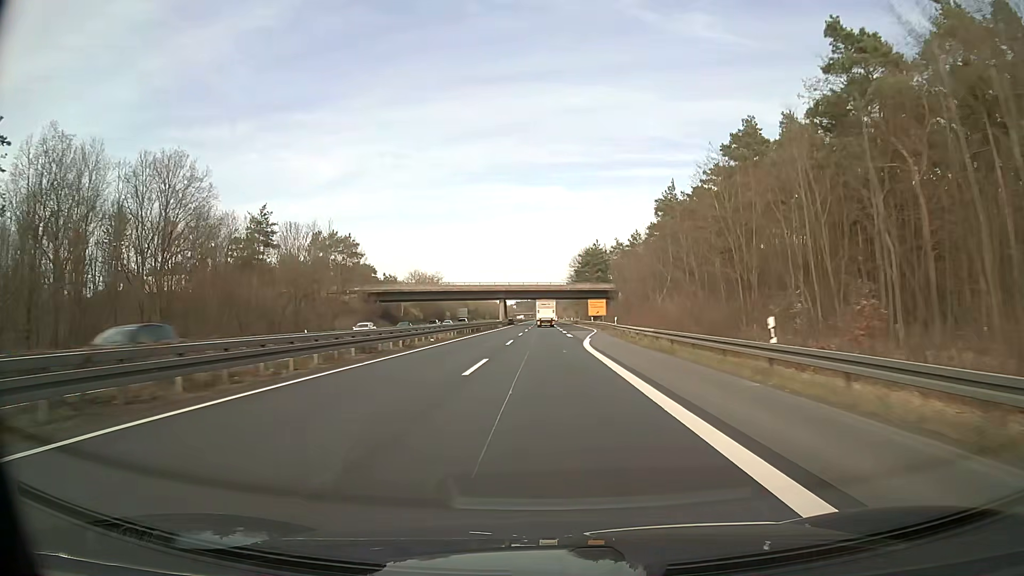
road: trunk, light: Day
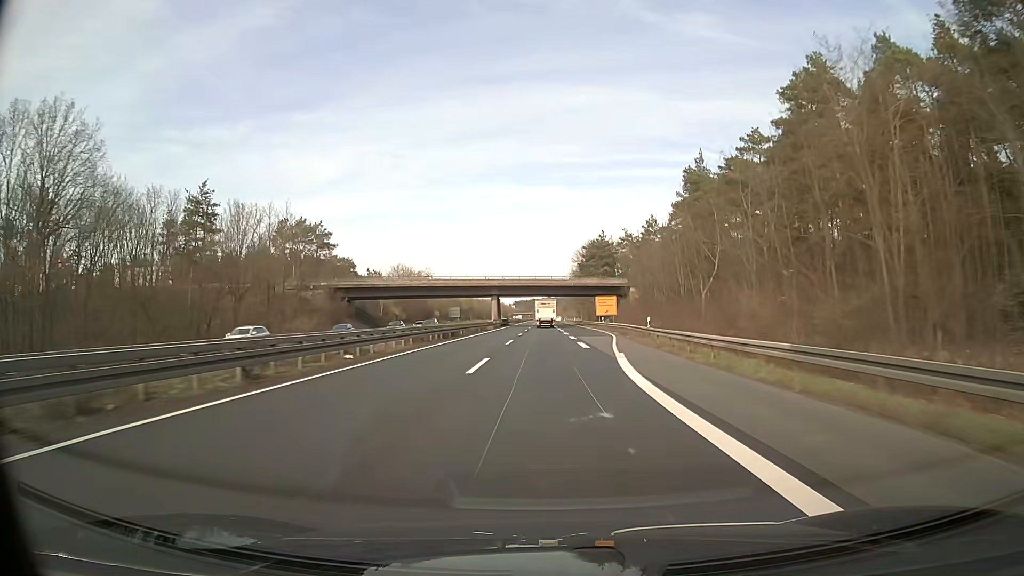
(0.0, +17.4) m; 0°
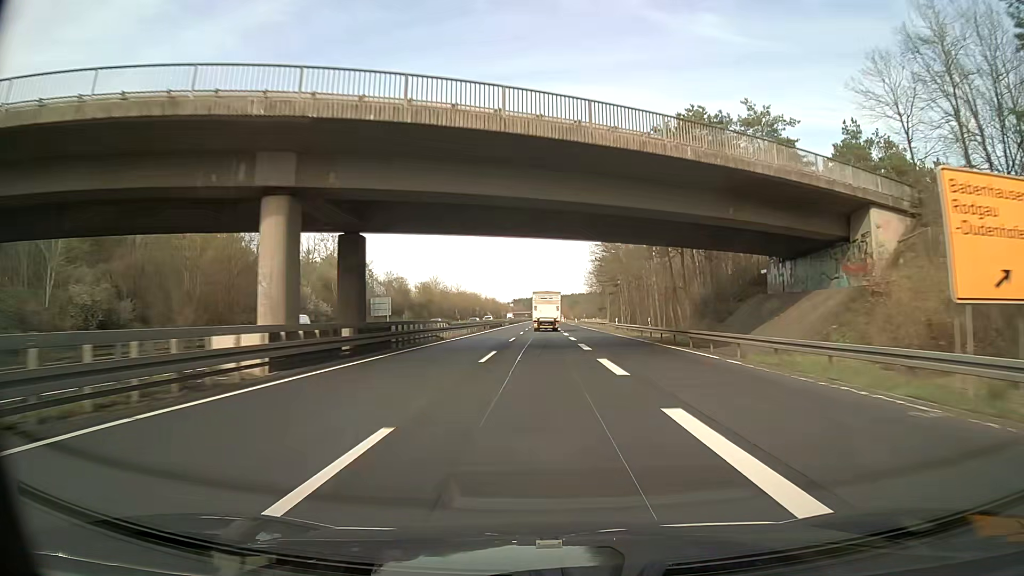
(+0.1, +86.2) m; 0°
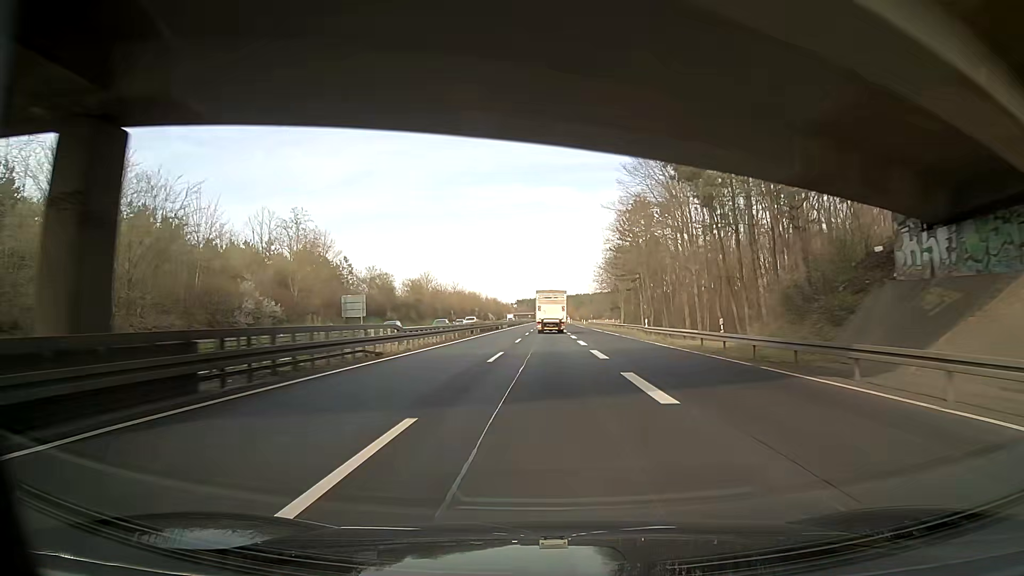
(0.0, +17.2) m; 0°
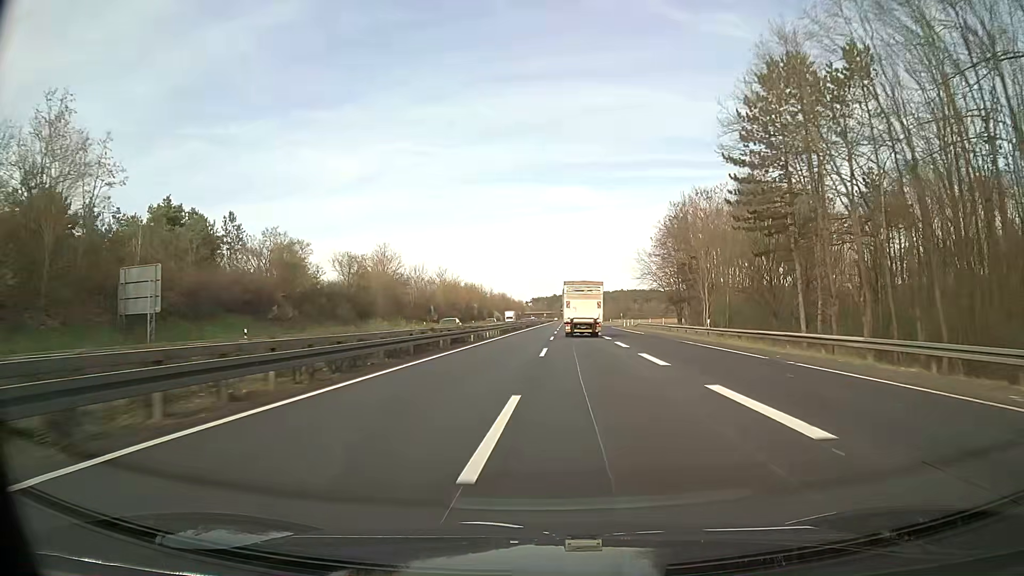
(-0.3, +51.3) m; -1°
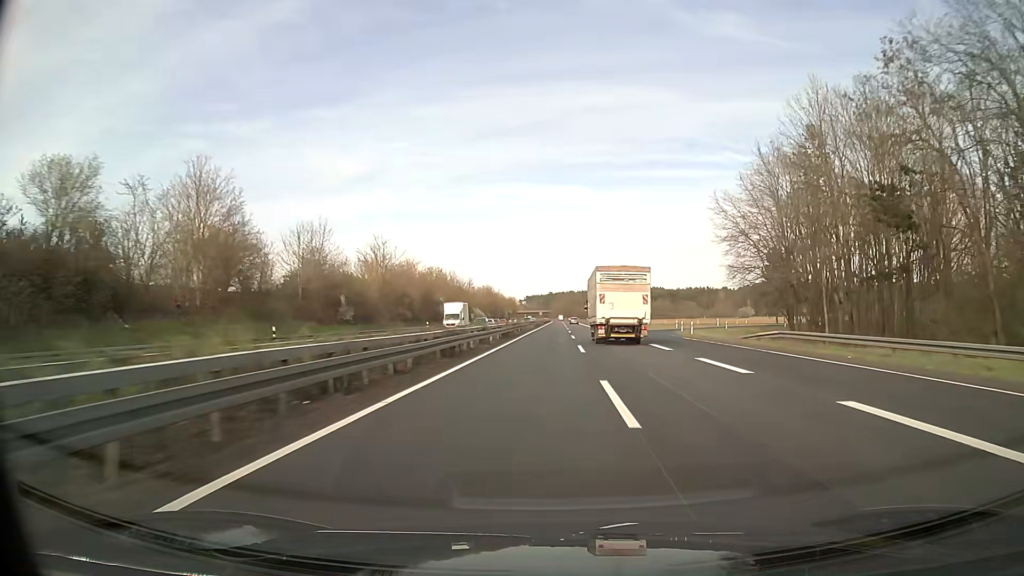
(-0.4, +51.4) m; 0°
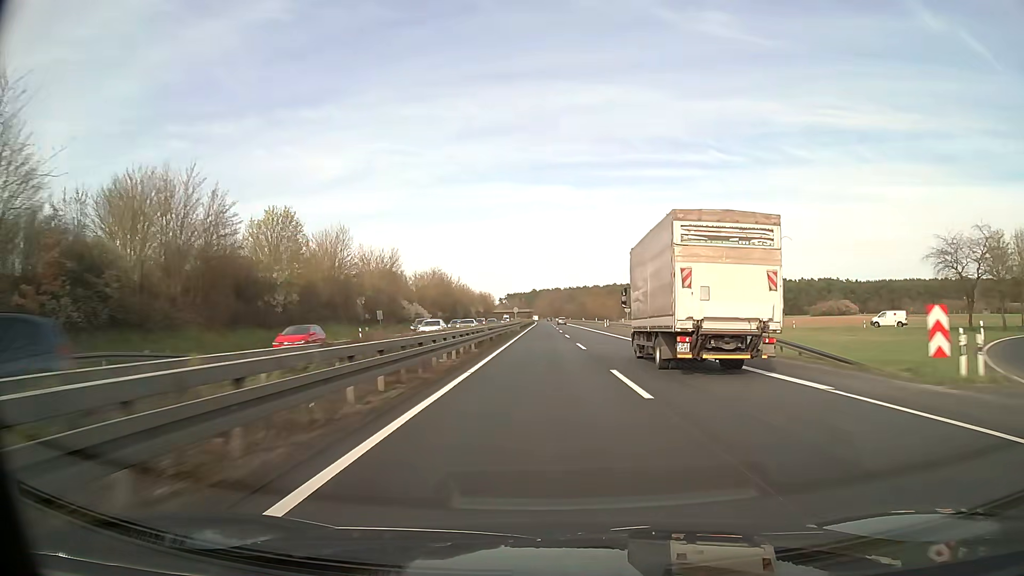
(+1.1, +69.0) m; +2°
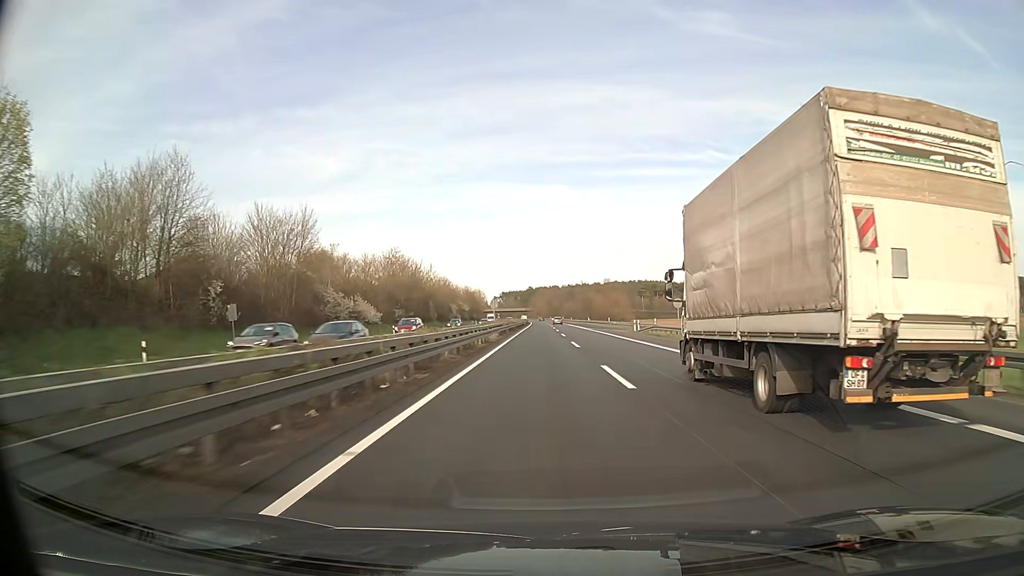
(+0.1, +34.7) m; 0°
(0, +10) (0, +20) (0, +30) (0, +40) (0, +50) (0, +60) (0, +70) (0, +80) (0, +90) (0, +100) m
